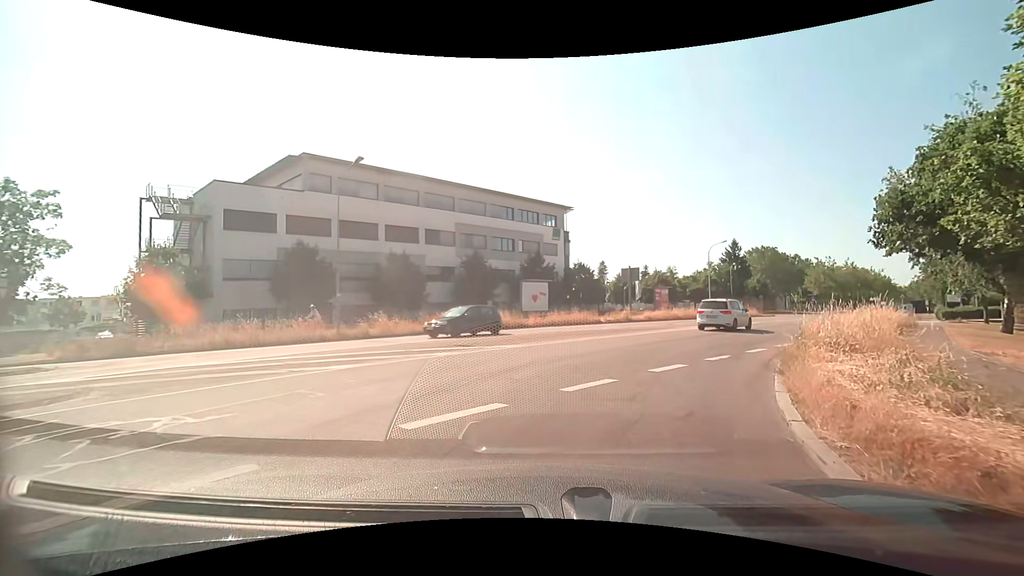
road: tertiary_link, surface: asphalt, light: Day
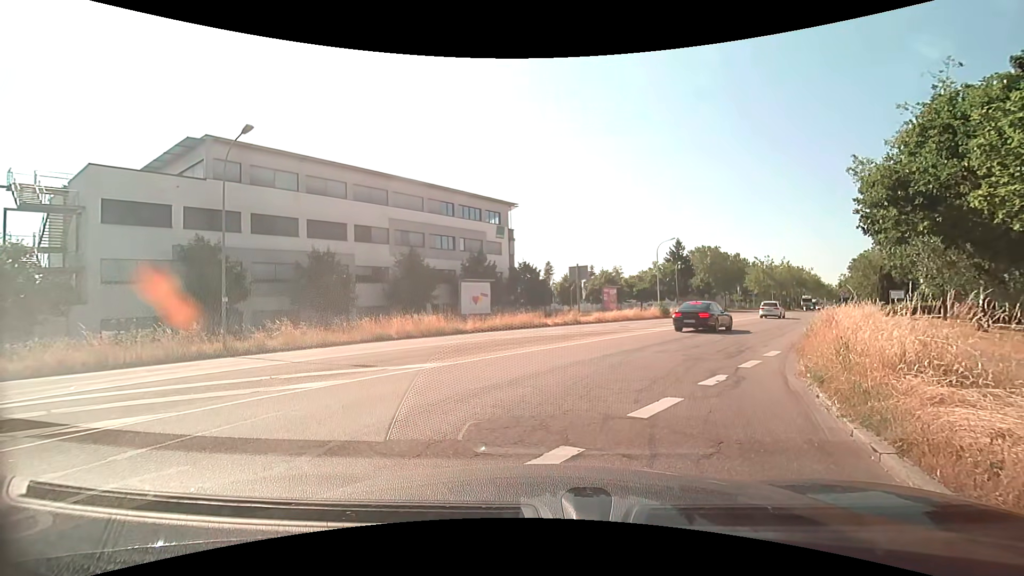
(+0.2, +4.0) m; +7°
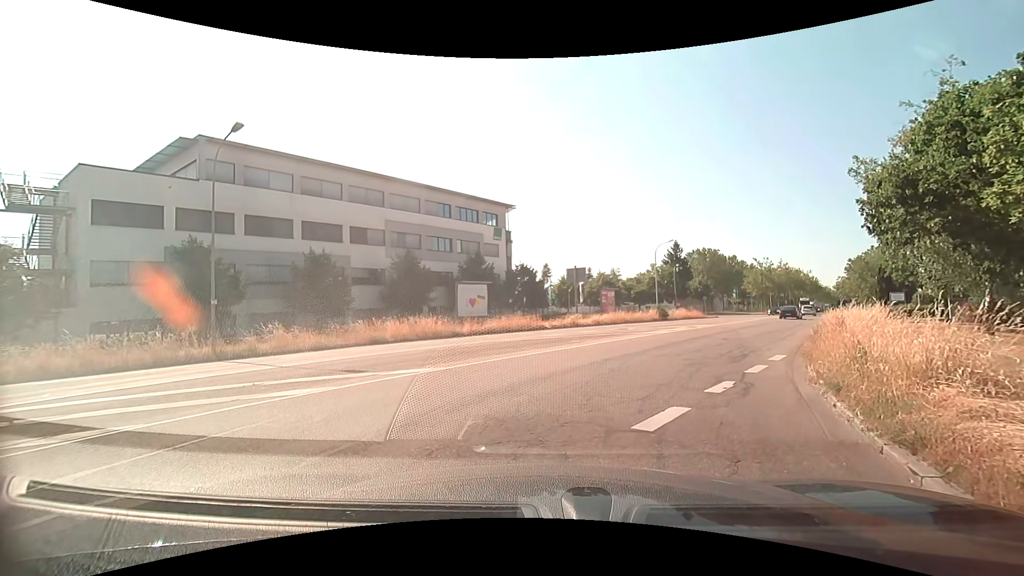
(0.0, +0.6) m; 0°
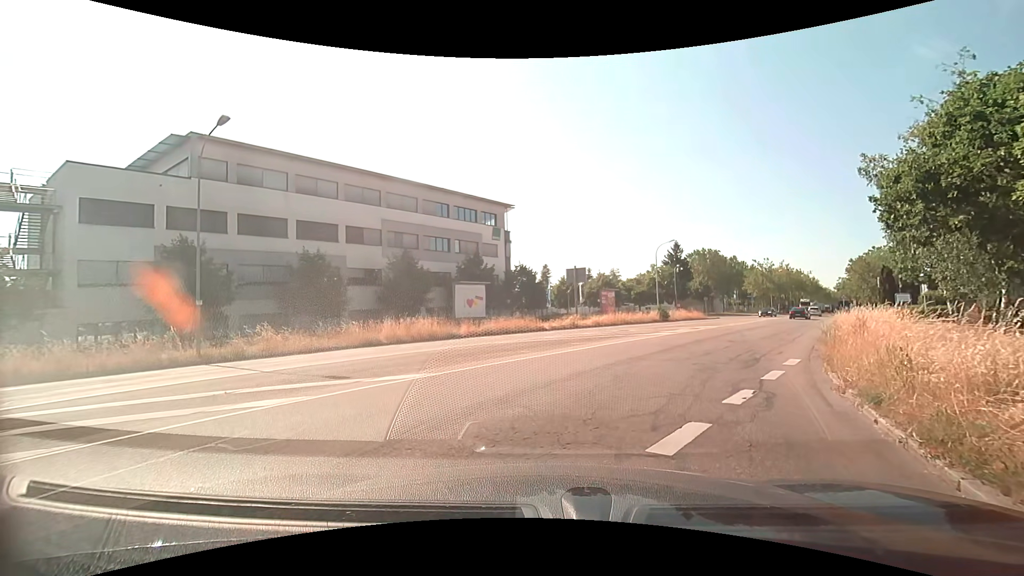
(0.0, +0.9) m; +1°
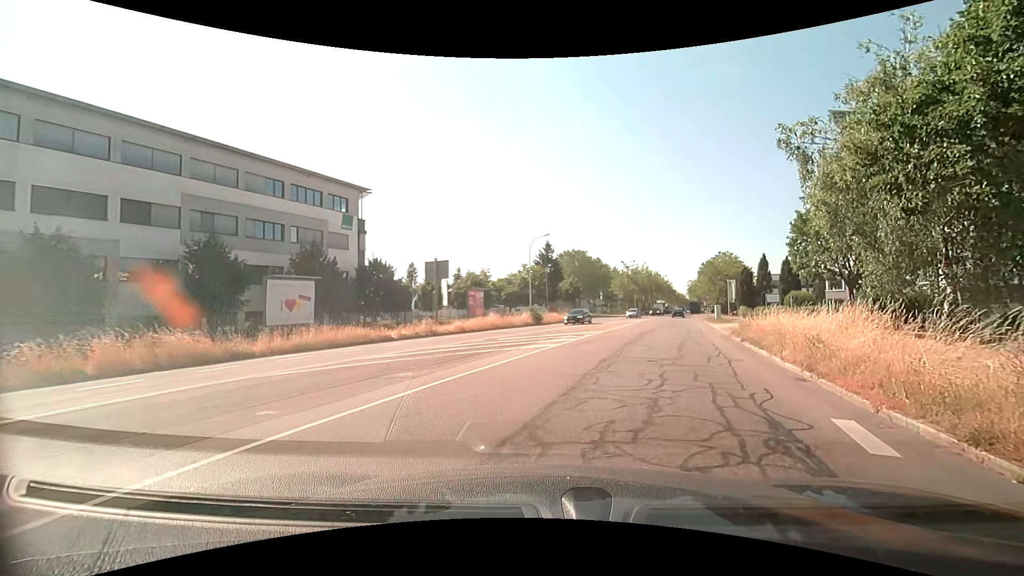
(+0.7, +8.6) m; +13°
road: tertiary
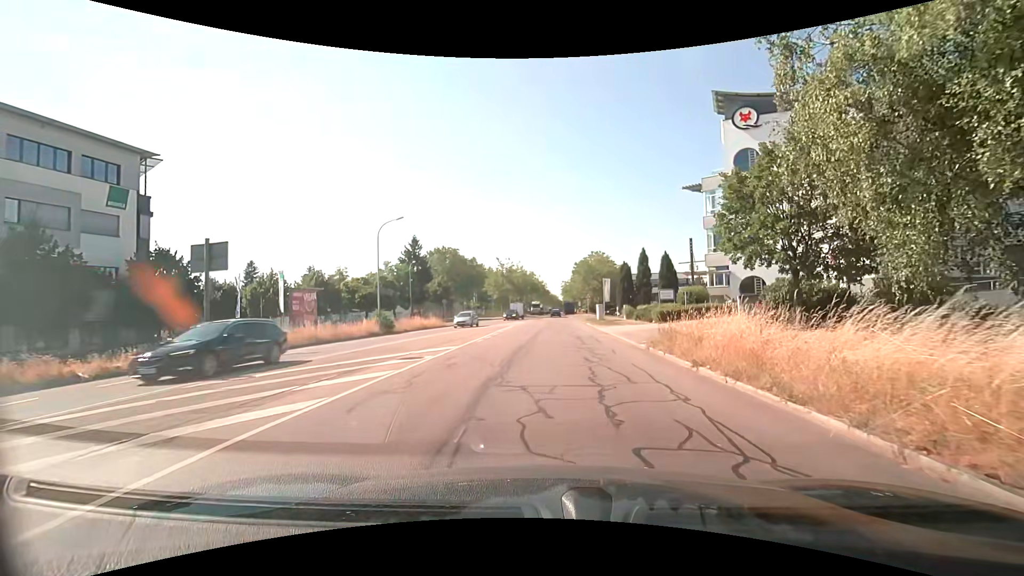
(+1.5, +10.6) m; +14°
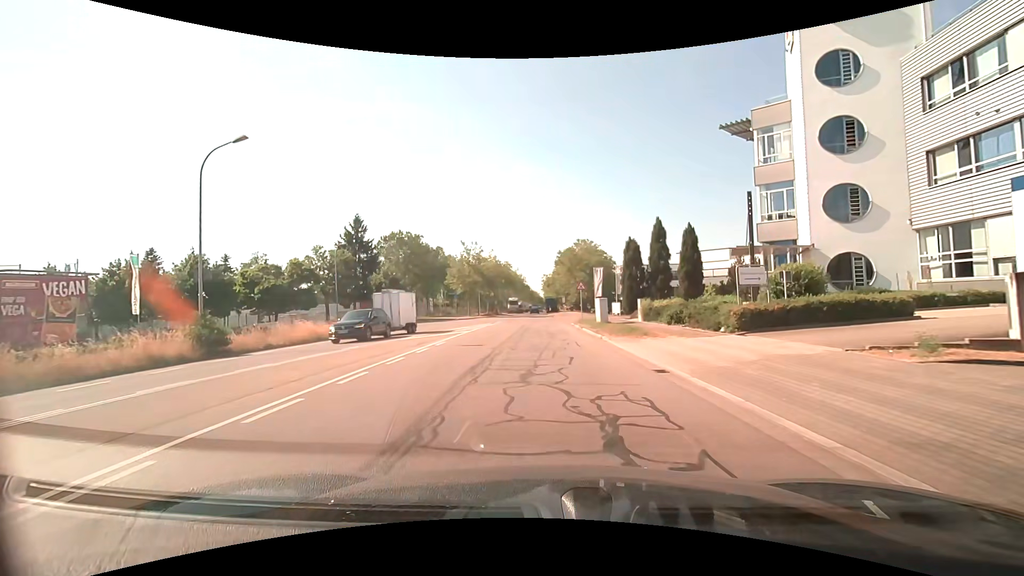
(+0.7, +18.5) m; +2°
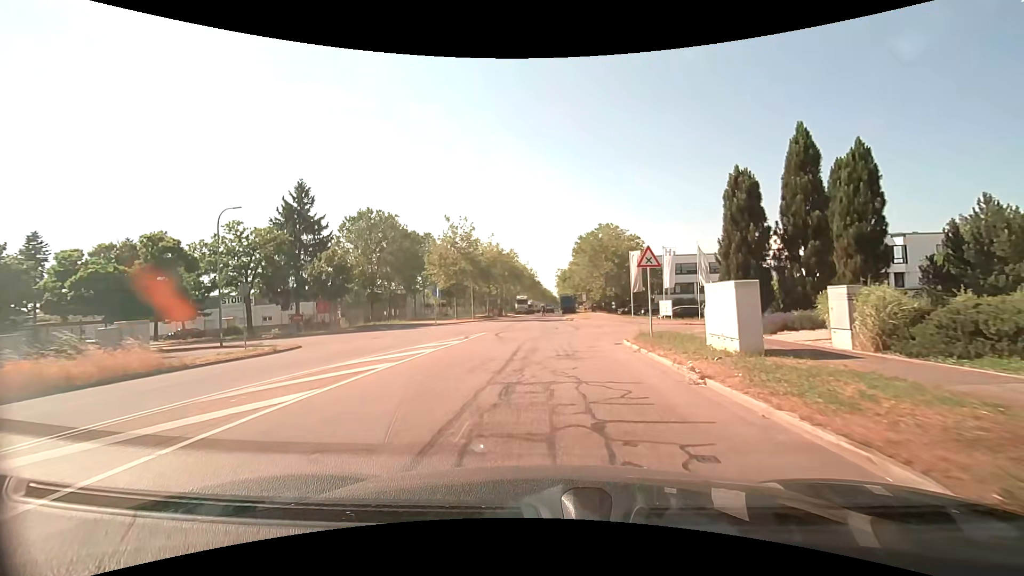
(-0.3, +20.7) m; -2°
(0, +10) (0, +20) (0, +30) (0, +40) (0, +50) (0, +60) (0, +70) (+1, +80) (+1, +90) (+1, +100) m
